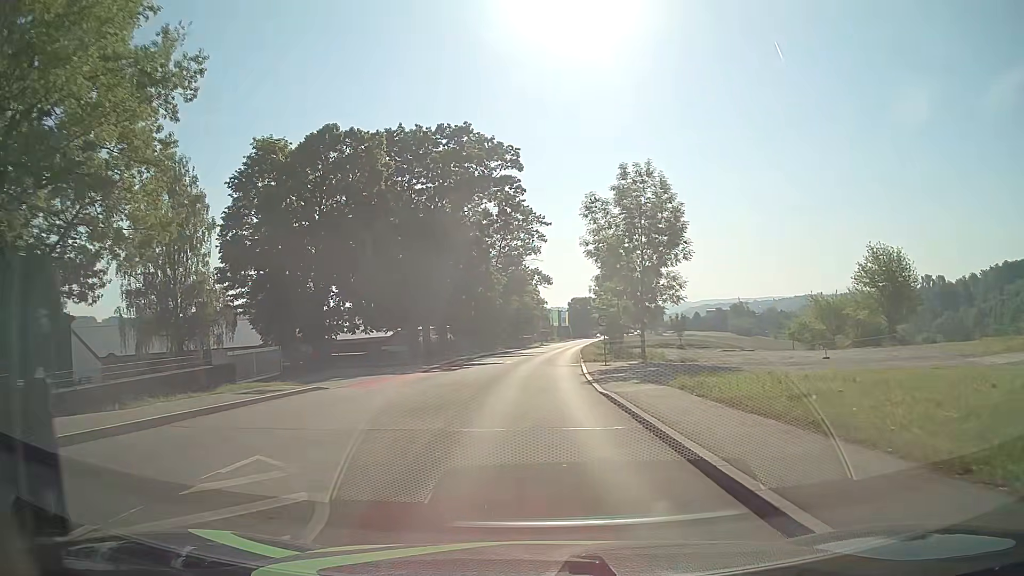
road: tertiary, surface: asphalt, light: Day
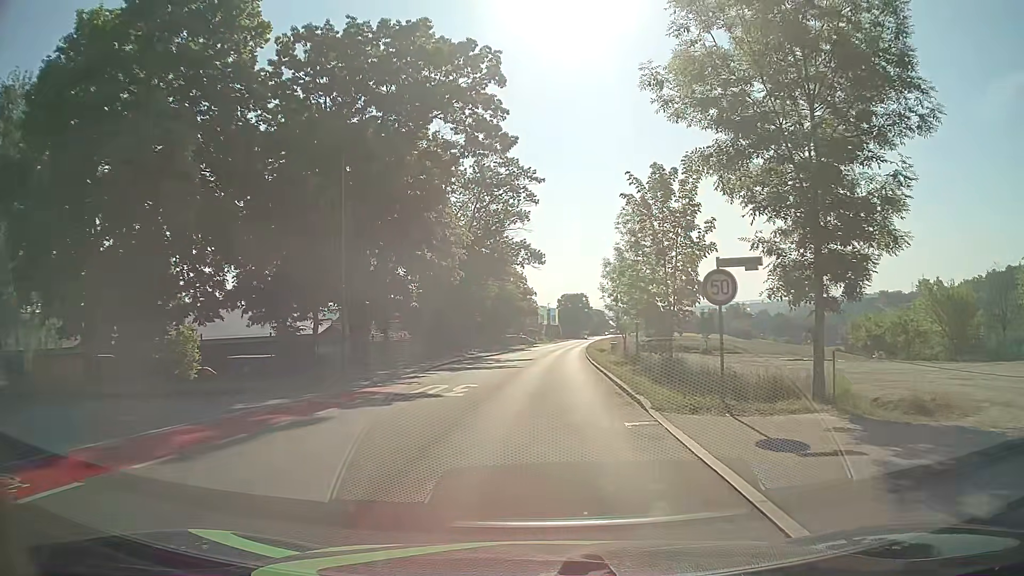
(+0.1, +22.3) m; +1°
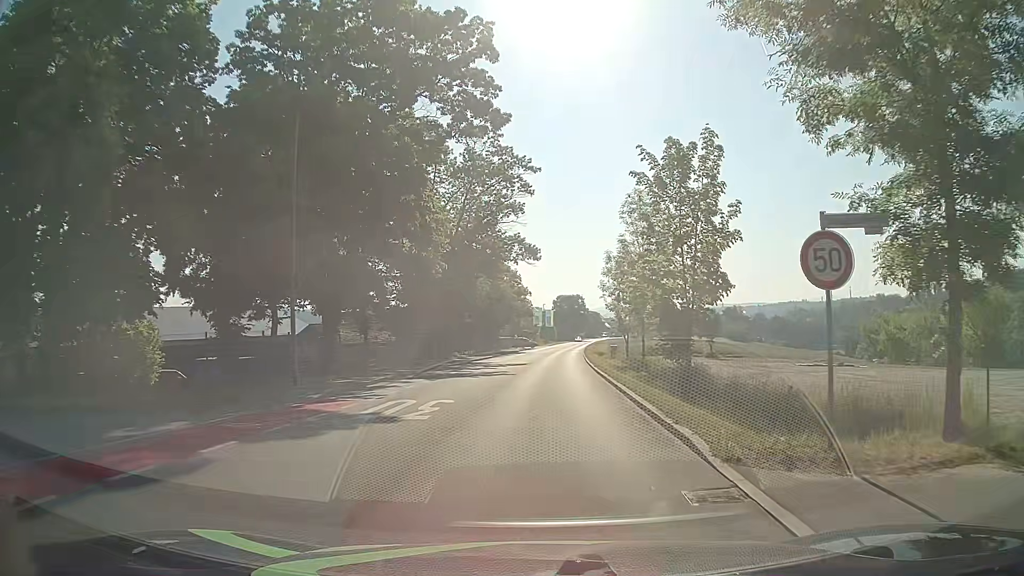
(0.0, +4.5) m; 0°
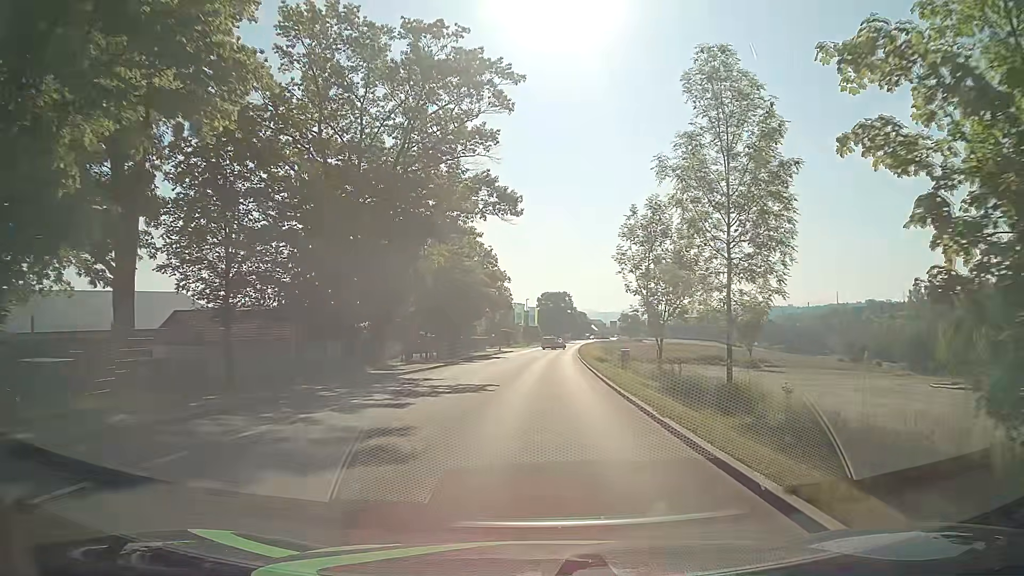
(+0.4, +19.8) m; +2°
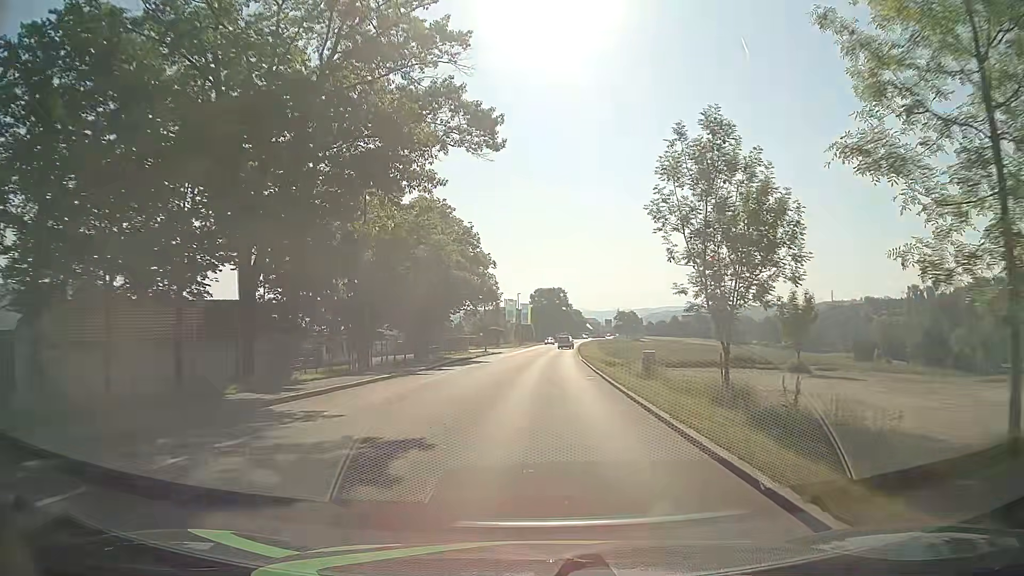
(0.0, +12.2) m; 0°
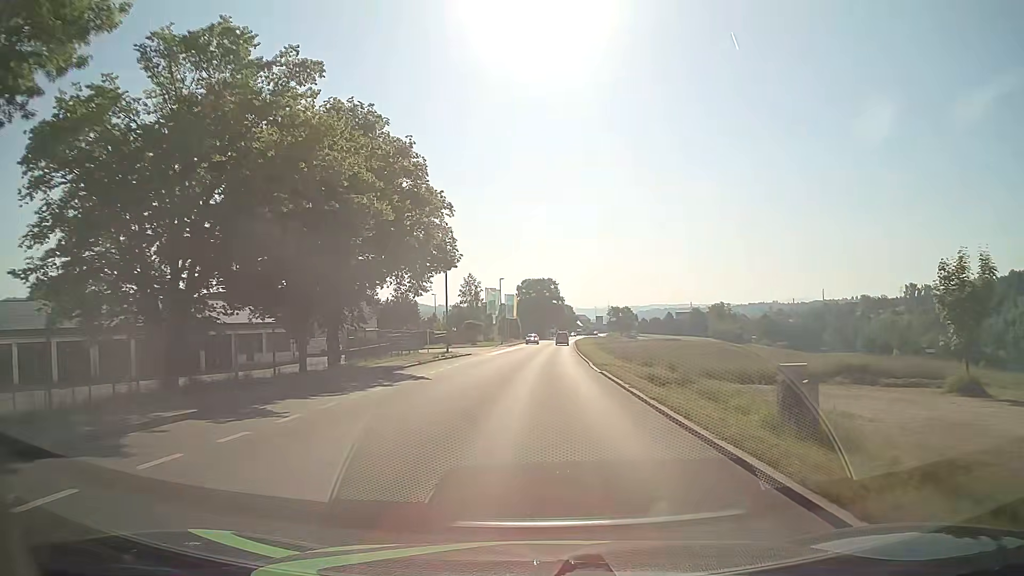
(+0.1, +20.5) m; 0°
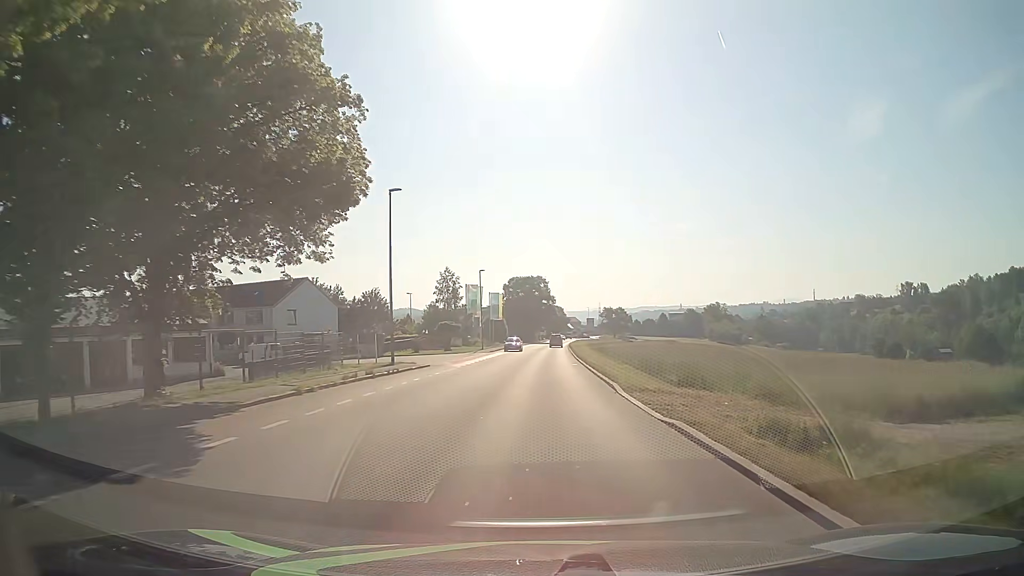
(+0.2, +14.4) m; +1°
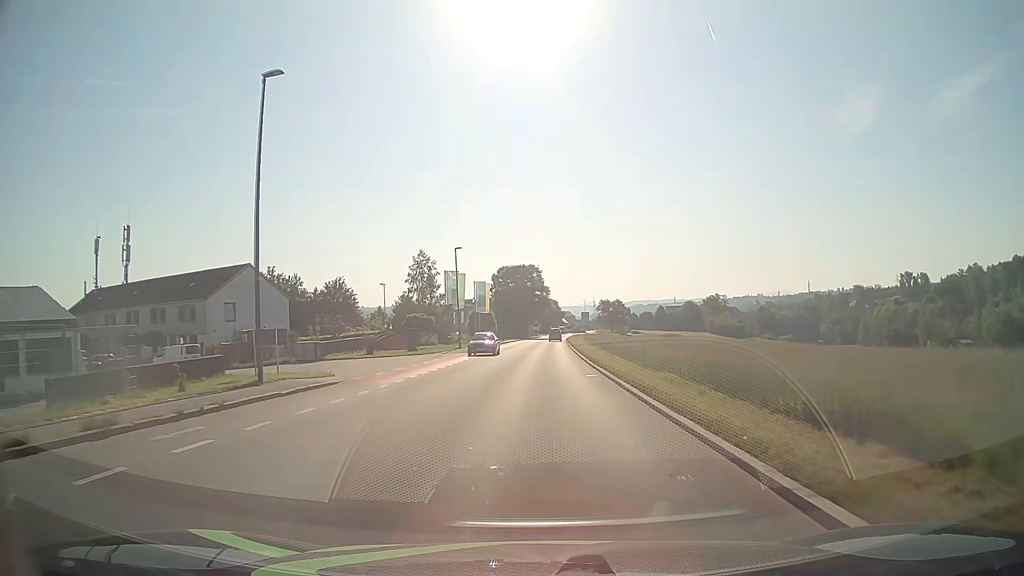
(+0.2, +14.7) m; +1°
(0, +10) (0, +20) (0, +30) (0, +40) (0, +50) (0, +60) (+1, +70) (+1, +80) (+2, +90) (+2, +100) m
